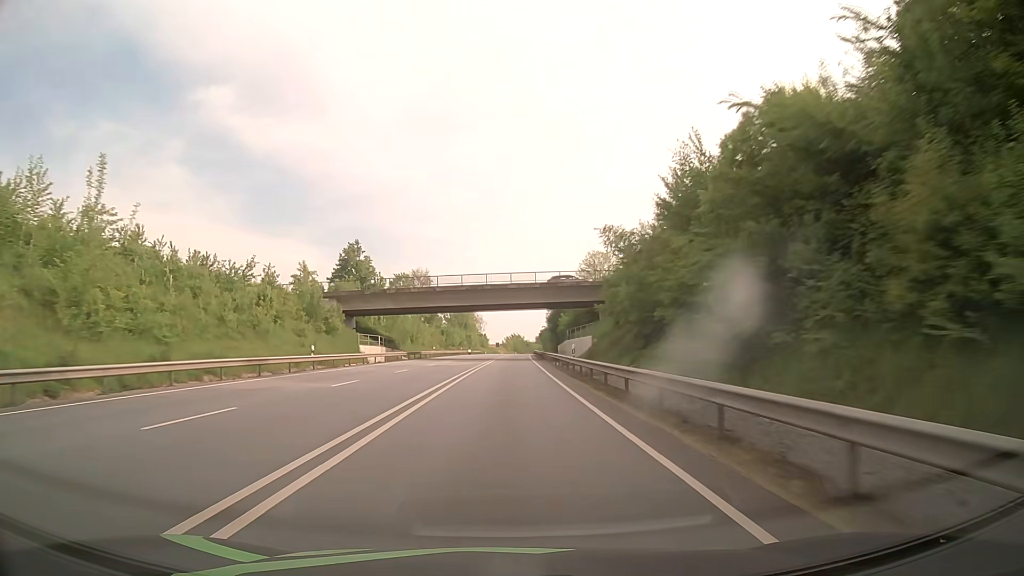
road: primary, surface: asphalt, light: Day
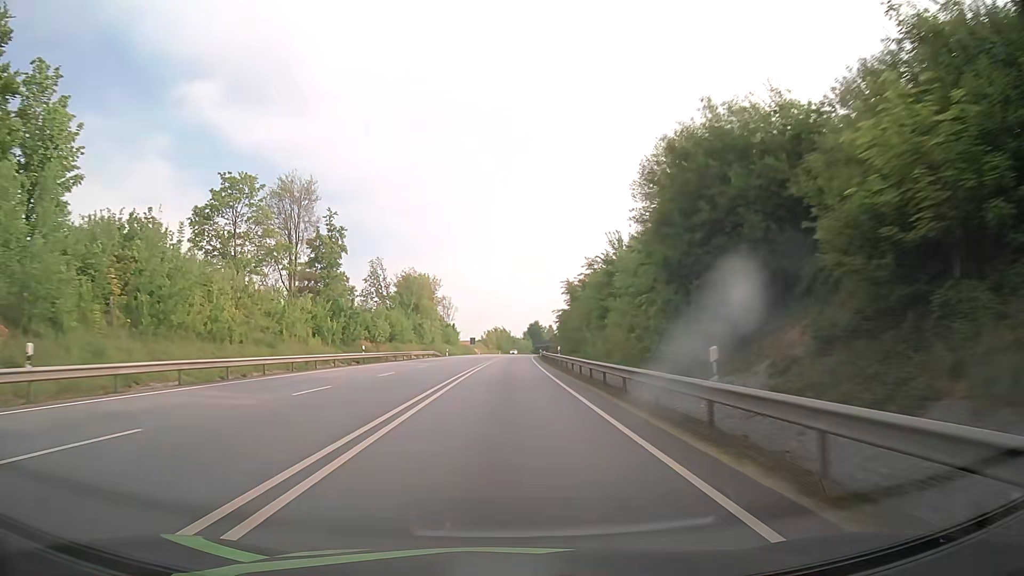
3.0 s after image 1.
(+1.0, +75.5) m; +1°
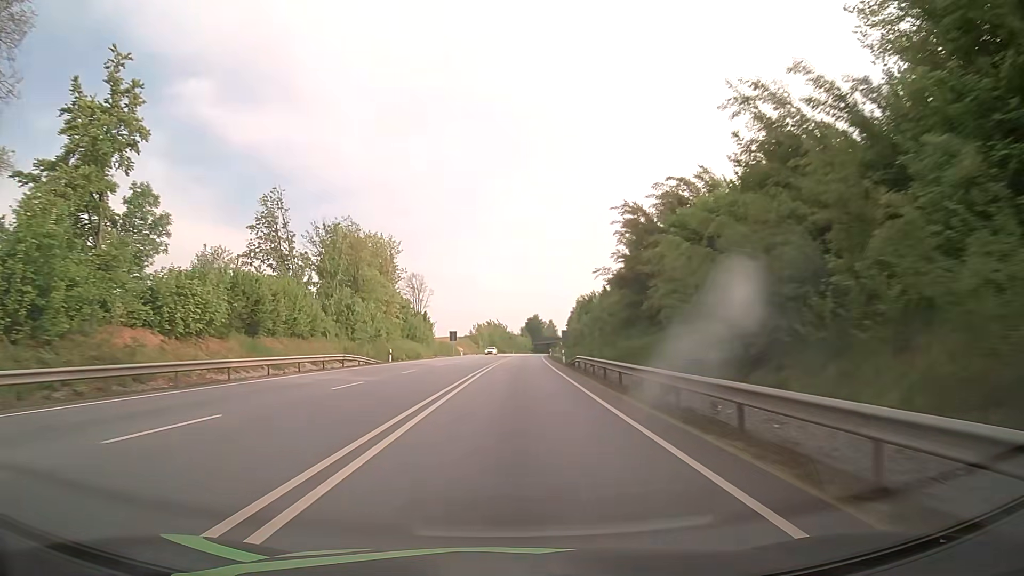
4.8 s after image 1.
(+0.5, +45.1) m; +1°
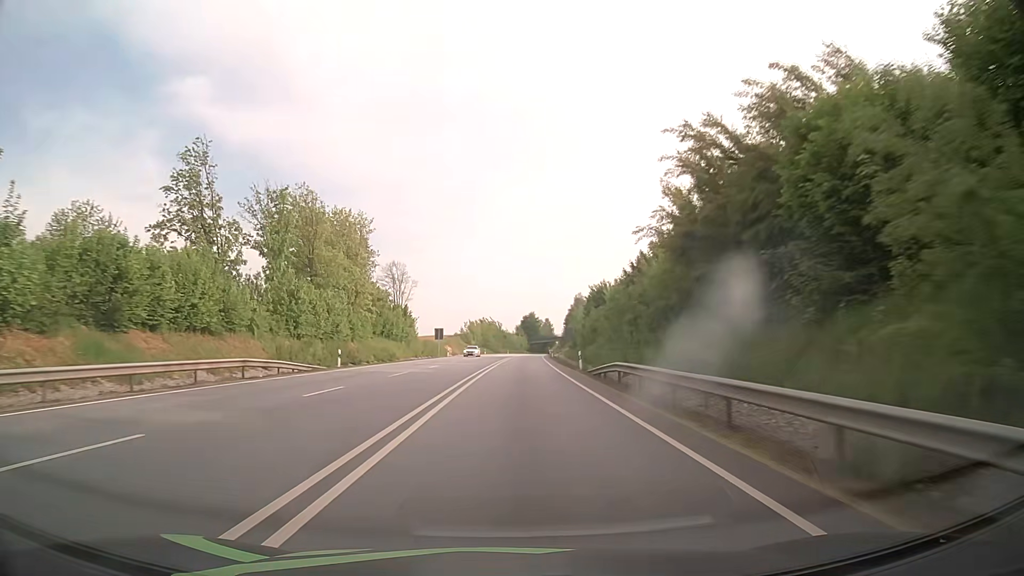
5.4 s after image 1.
(0.0, +15.0) m; 0°
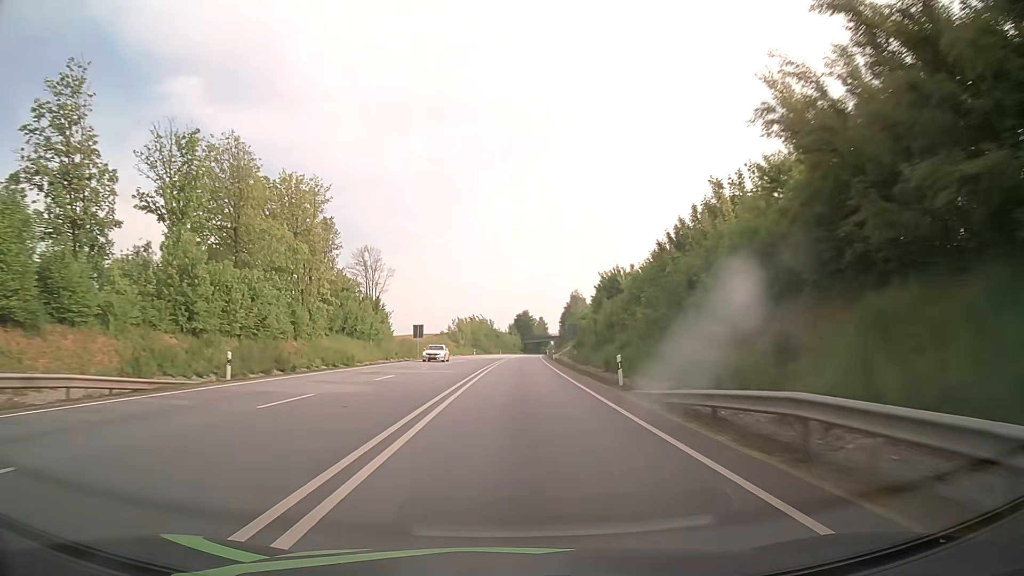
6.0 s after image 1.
(0.0, +15.0) m; 0°
